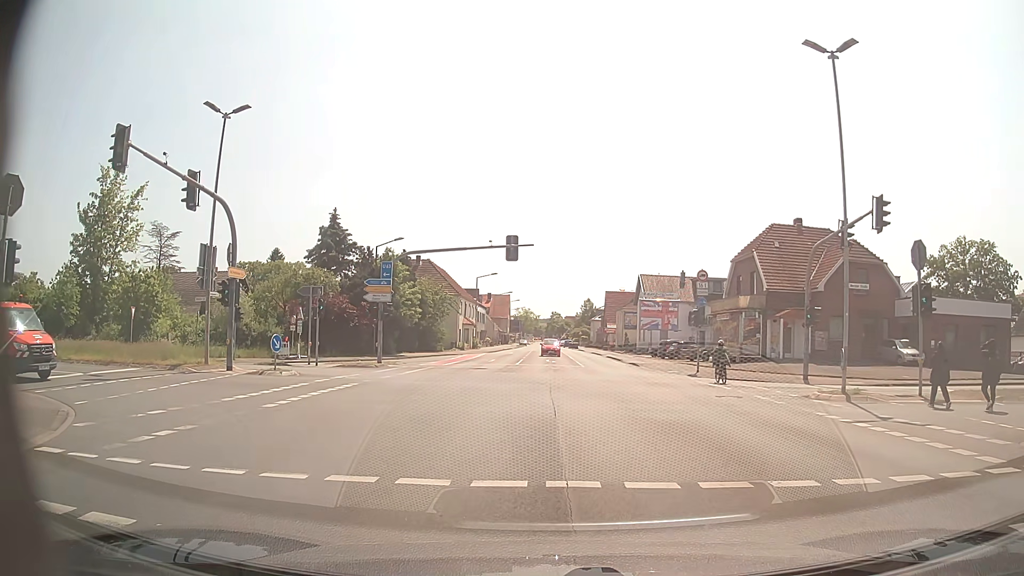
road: secondary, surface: asphalt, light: Day
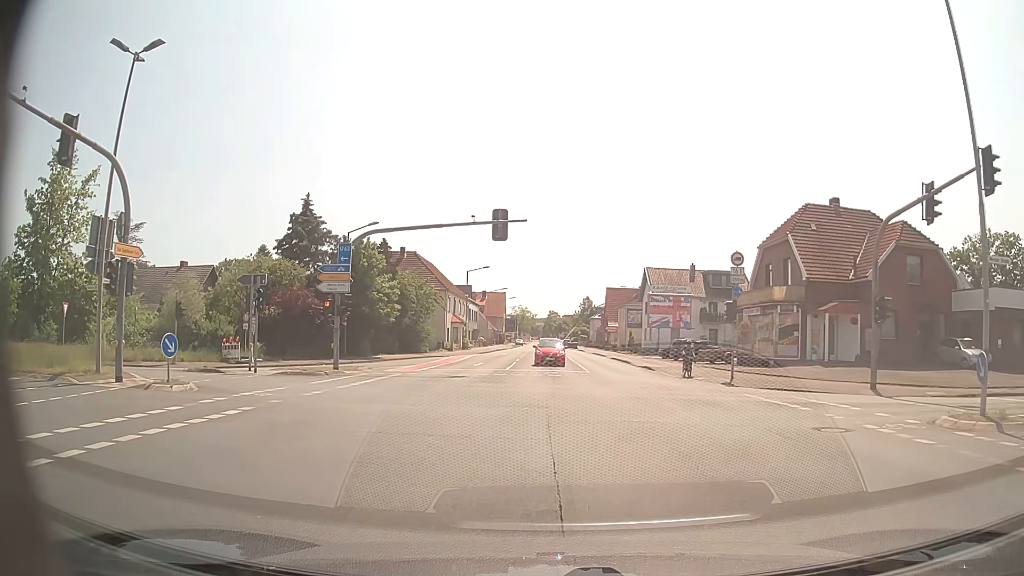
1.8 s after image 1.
(+0.1, +7.5) m; +1°
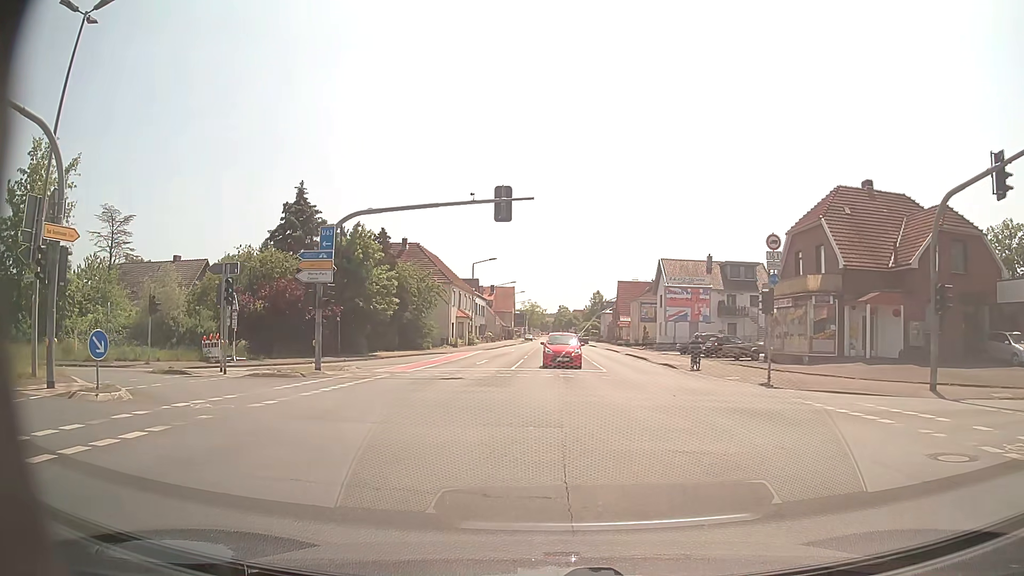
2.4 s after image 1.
(0.0, +3.7) m; 0°
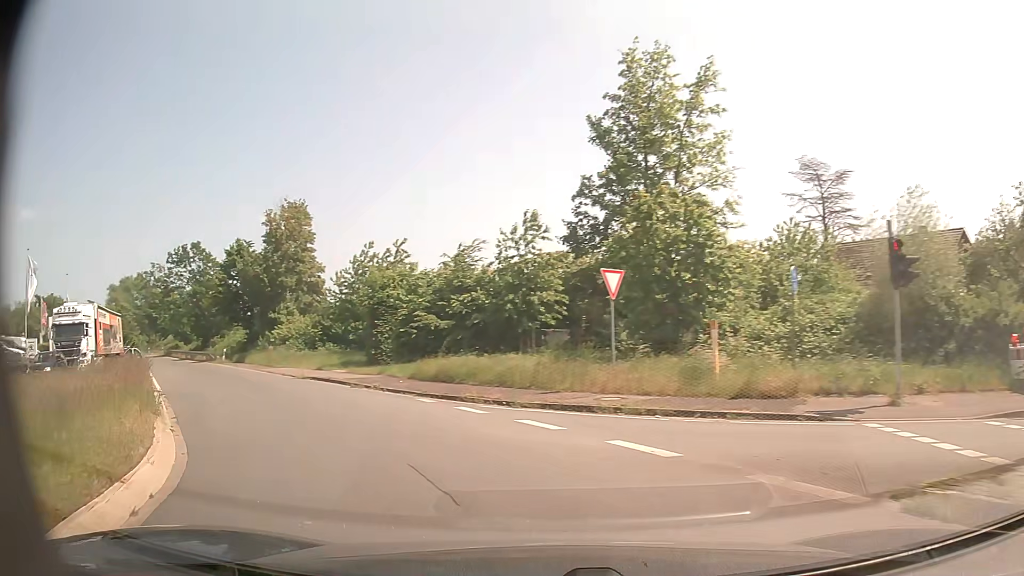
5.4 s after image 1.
(-9.4, +17.5) m; -62°
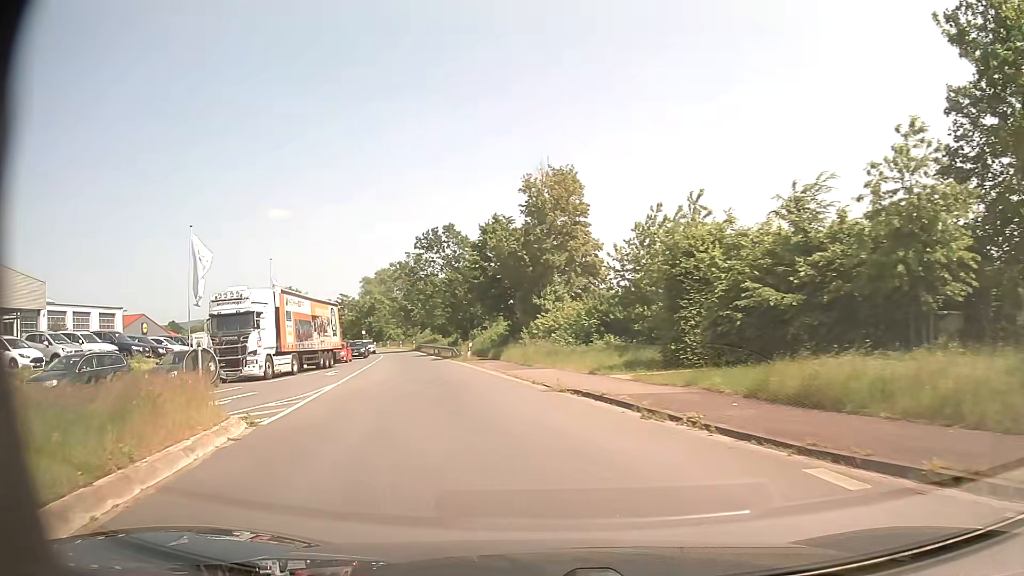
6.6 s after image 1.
(-2.6, +10.1) m; -26°
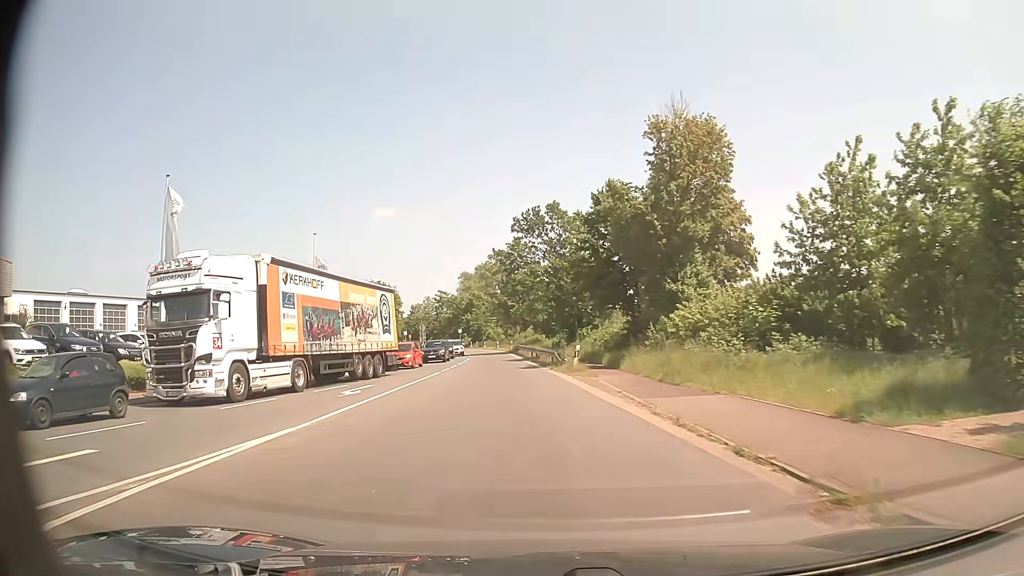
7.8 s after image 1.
(-1.2, +12.4) m; -10°
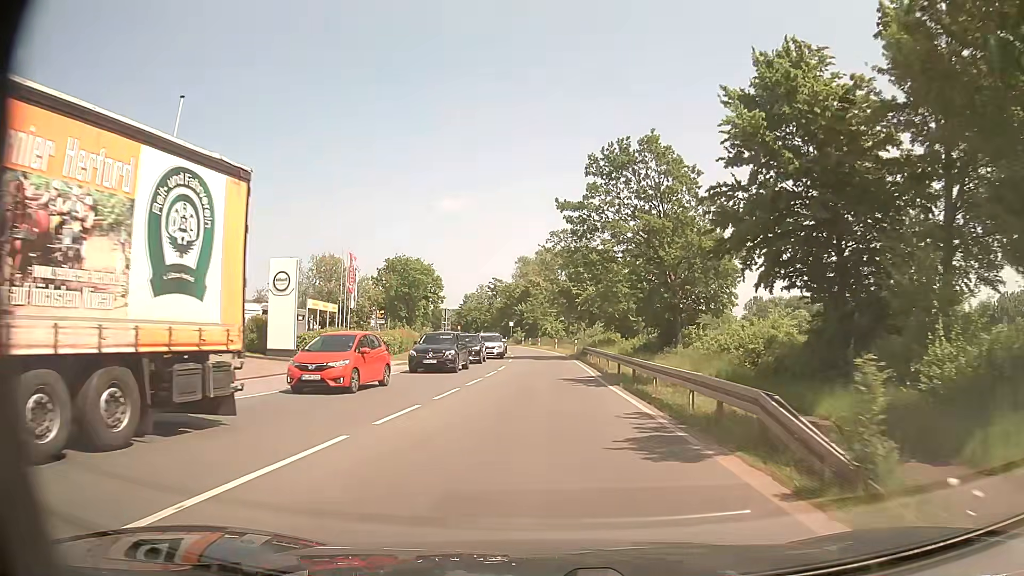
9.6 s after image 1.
(-1.4, +22.4) m; -5°
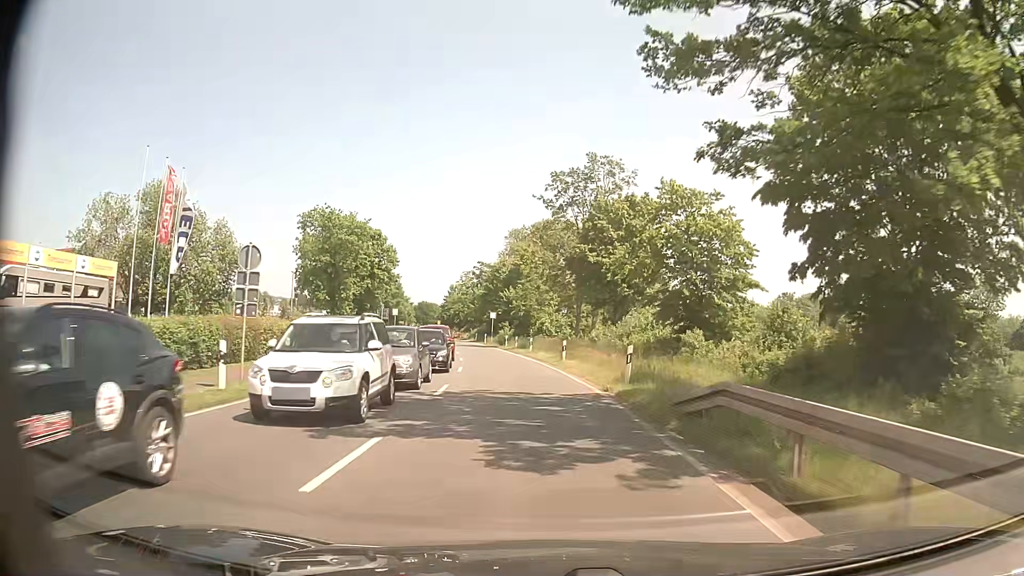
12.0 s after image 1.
(-0.1, +32.1) m; +1°
(0, +10) (-1, +20) (-2, +30) (-3, +40) (-5, +50) (-6, +60) (-8, +69) (-10, +79) (-12, +89) (-14, +99) m
